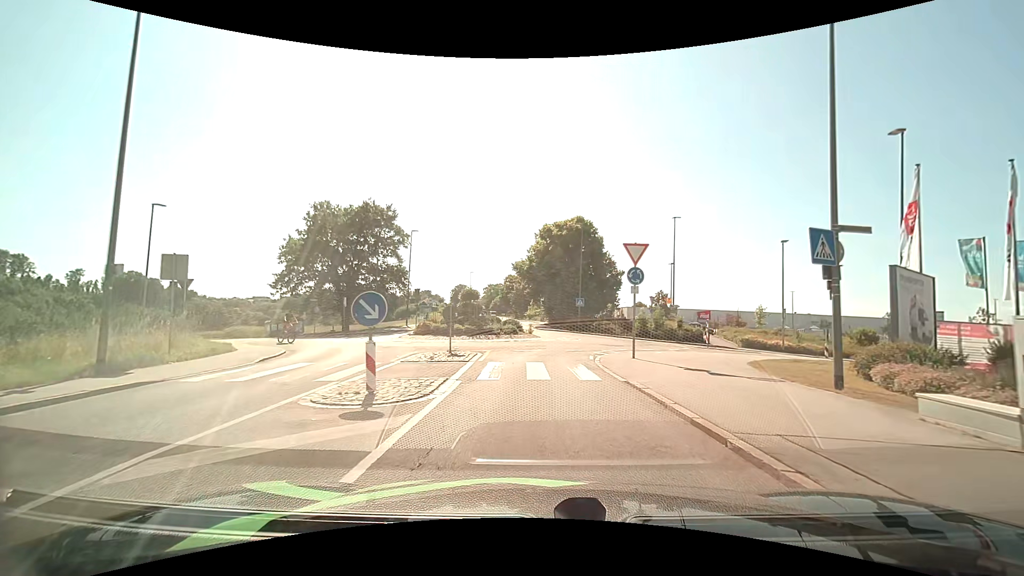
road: tertiary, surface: asphalt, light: Day
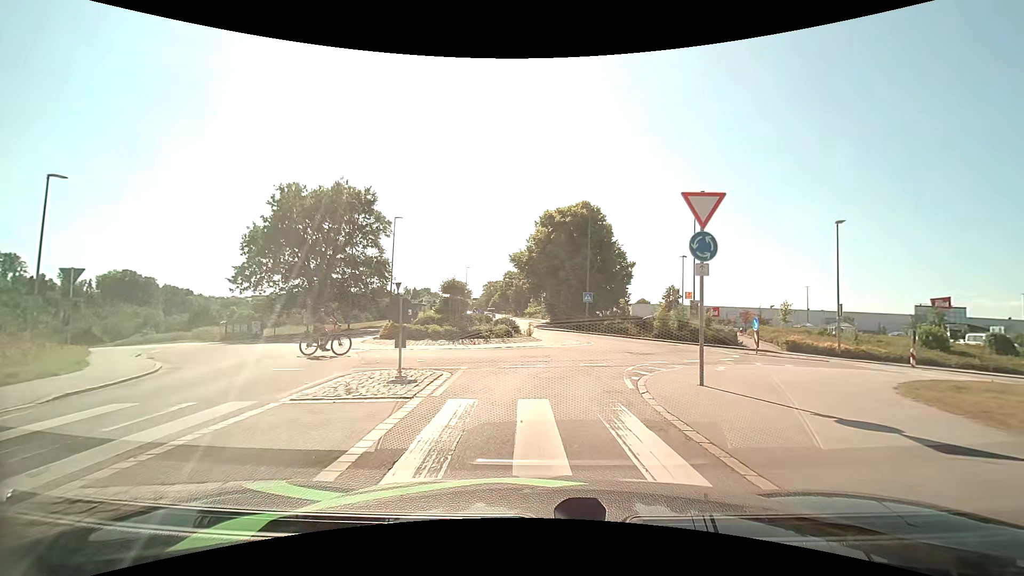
(0.0, +6.5) m; 0°
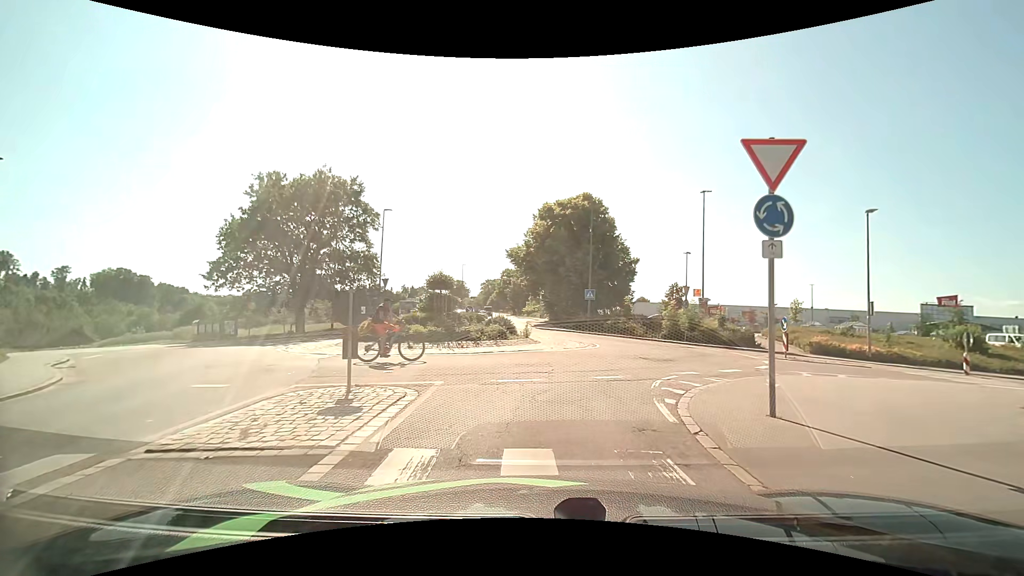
(0.0, +2.9) m; +1°
(0, +10) (+3, +20) (+2, +29) (-2, +38) (-3, +48) (-4, +58) (-5, +68) (-6, +78) (-6, +88) (-7, +98) m
